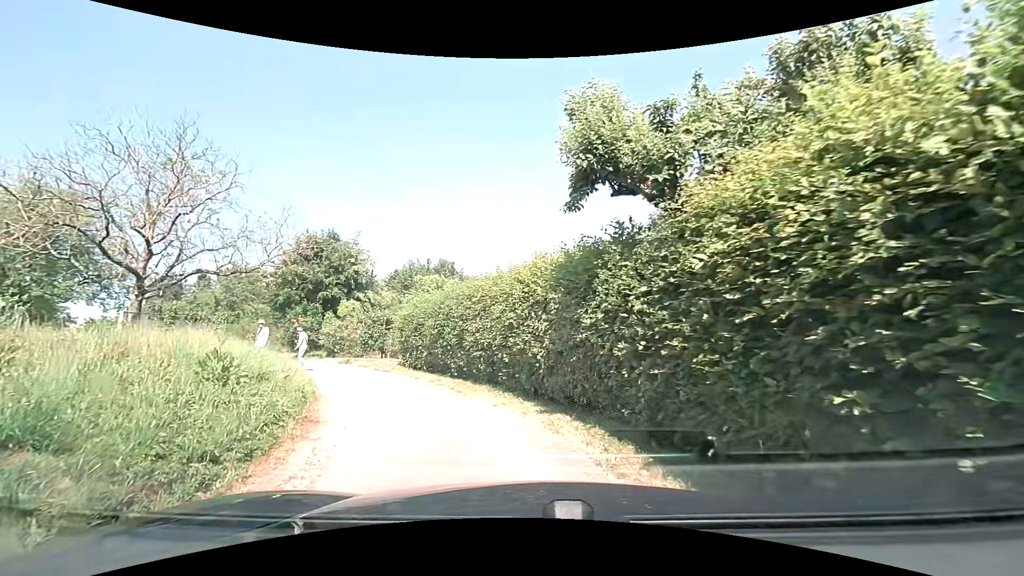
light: Day
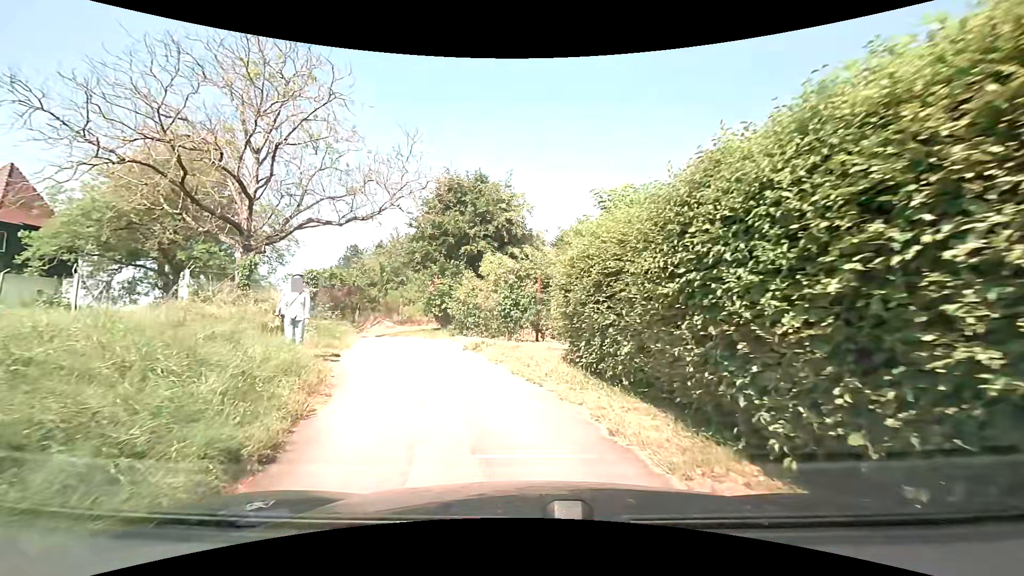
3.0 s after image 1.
(-2.0, +10.4) m; -19°
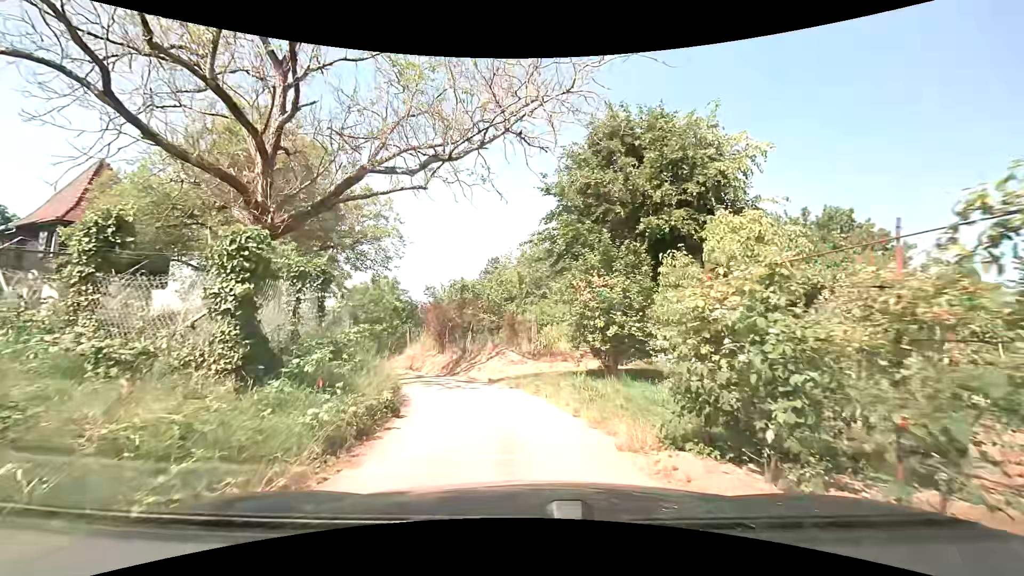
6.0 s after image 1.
(-2.1, +11.9) m; -16°
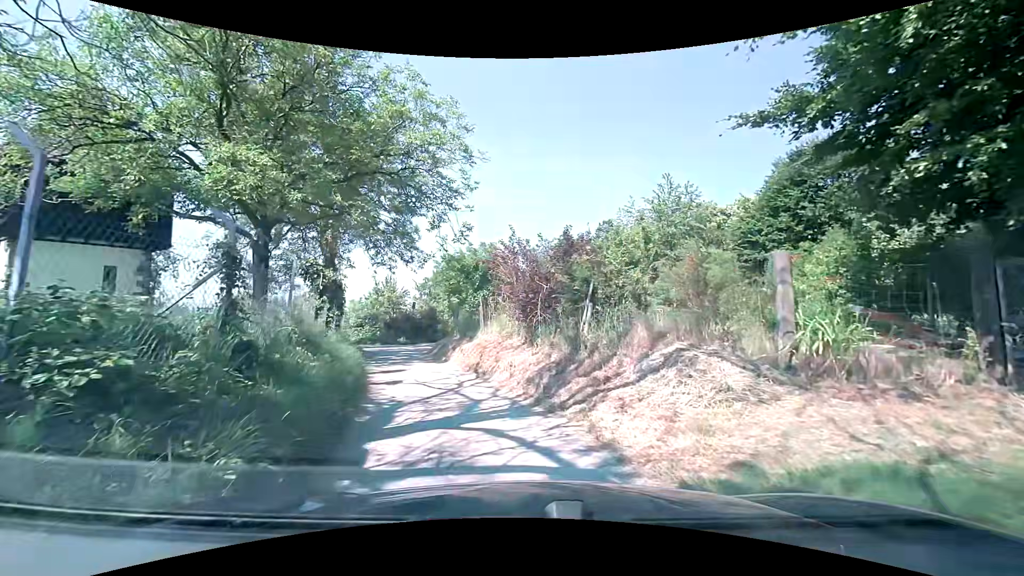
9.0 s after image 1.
(-1.2, +11.0) m; -14°
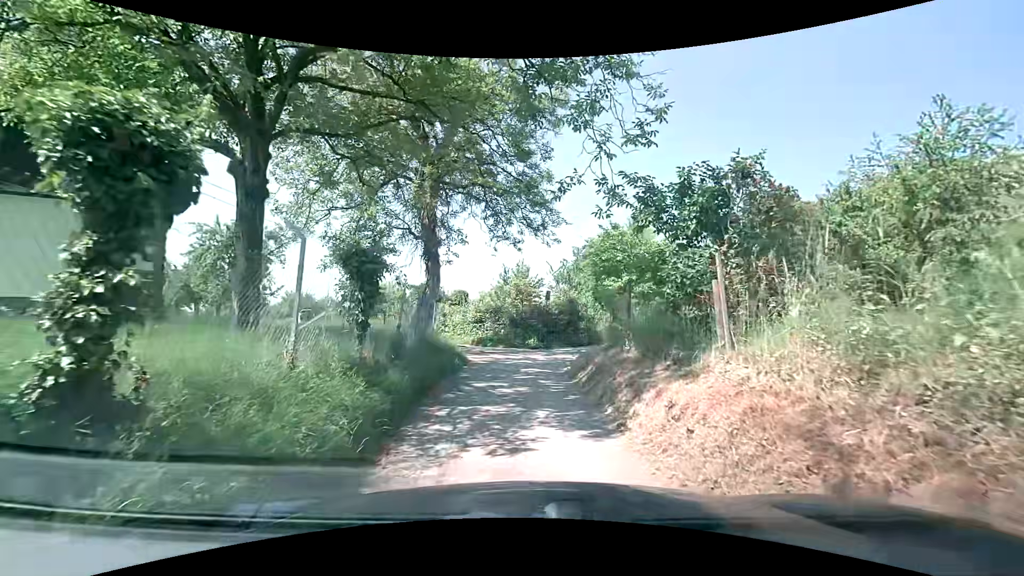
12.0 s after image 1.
(-1.4, +10.1) m; -13°
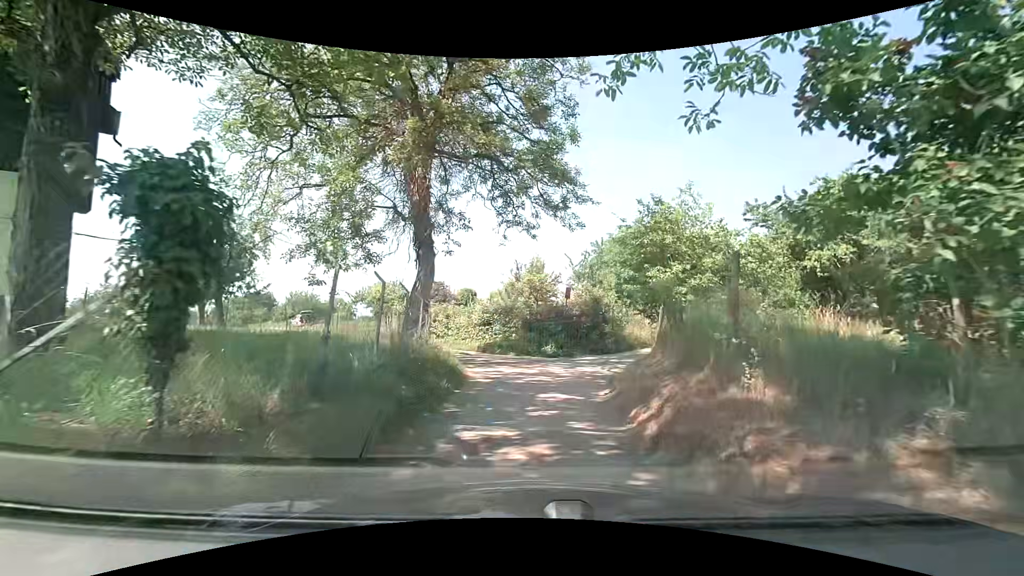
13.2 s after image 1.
(-0.2, +4.3) m; -2°
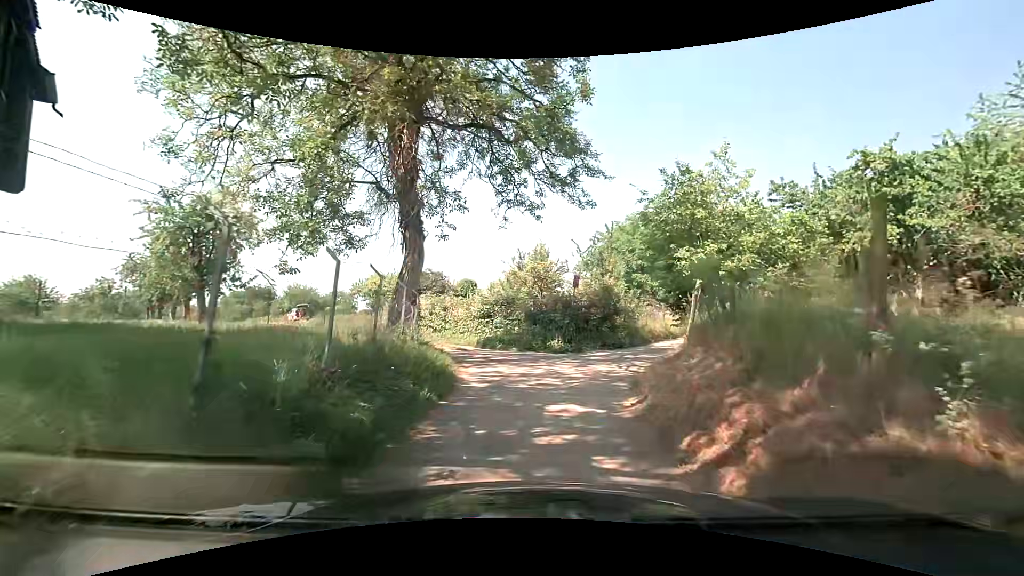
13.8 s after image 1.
(-0.1, +2.1) m; -2°
